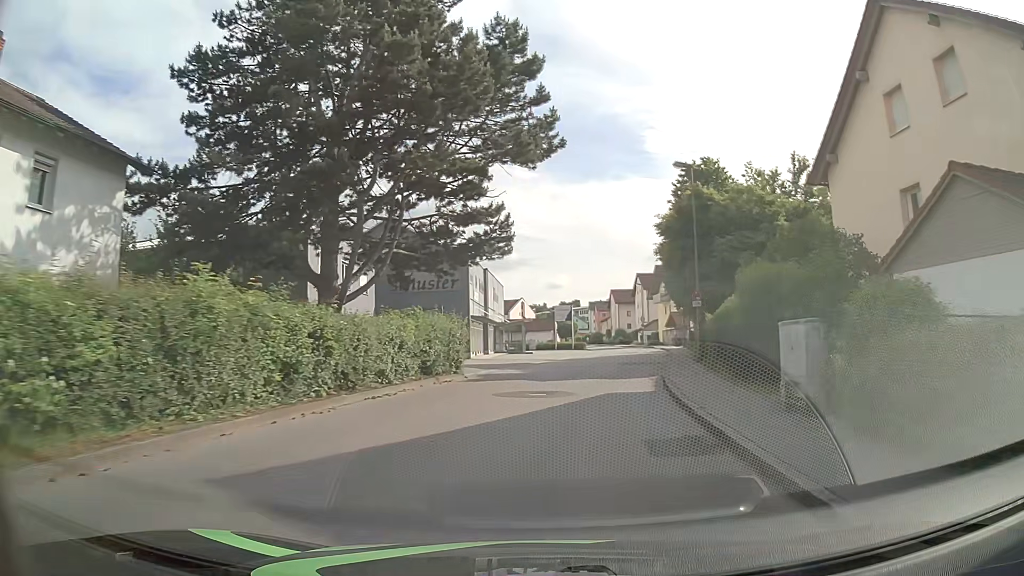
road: unclassified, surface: asphalt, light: Day
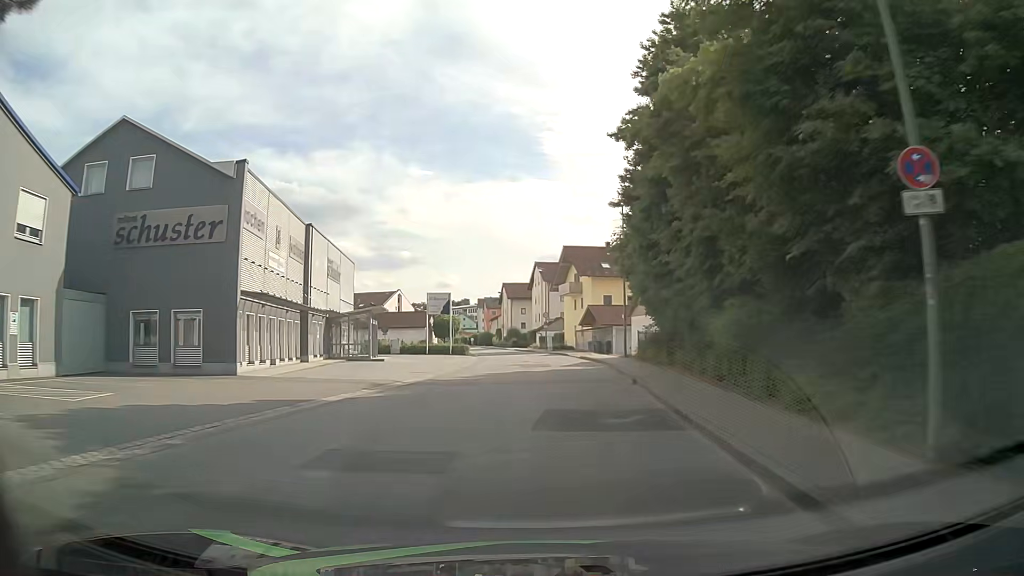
(+2.0, +21.8) m; +9°
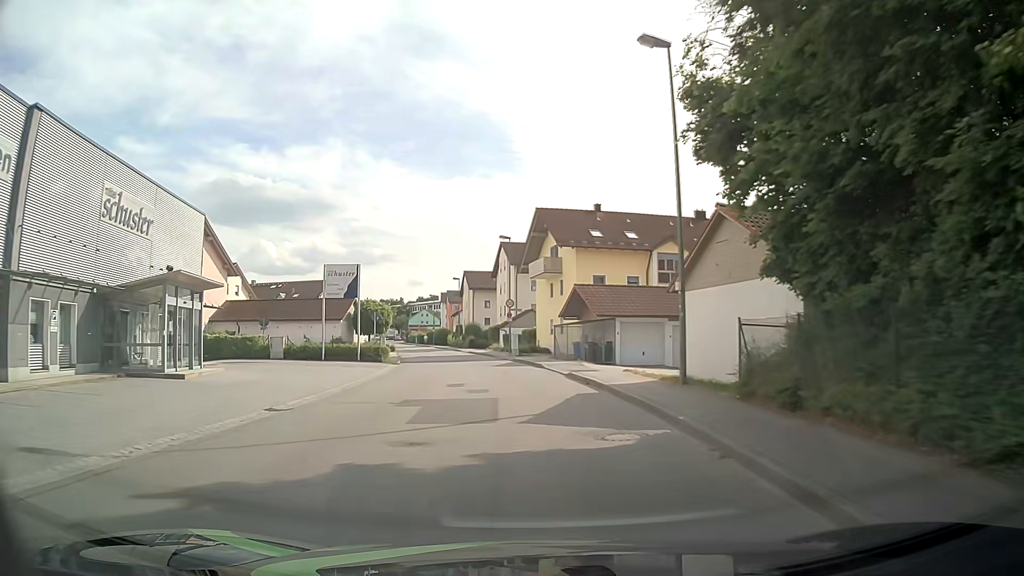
(+0.9, +20.4) m; +3°
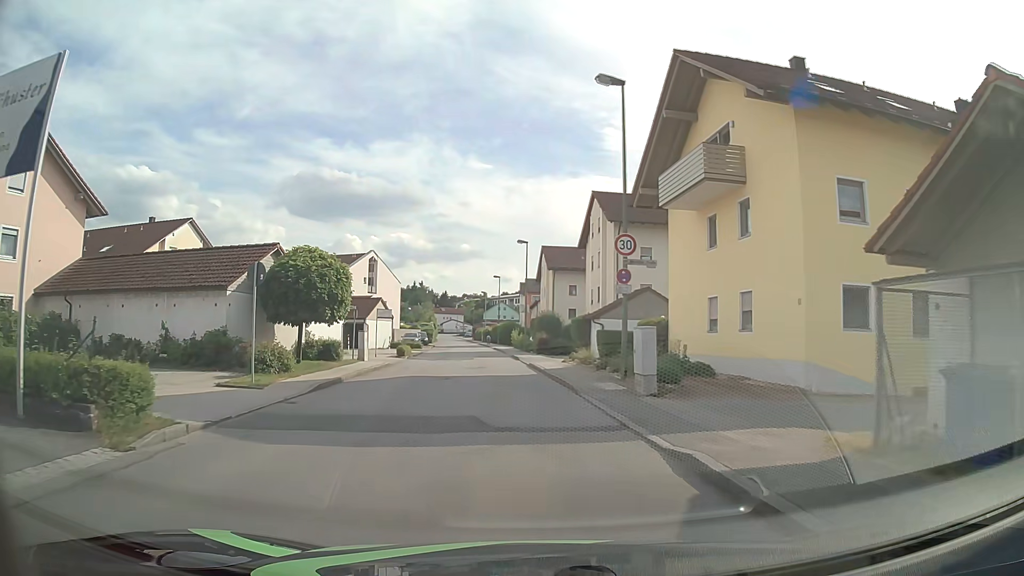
(-1.6, +29.1) m; -8°
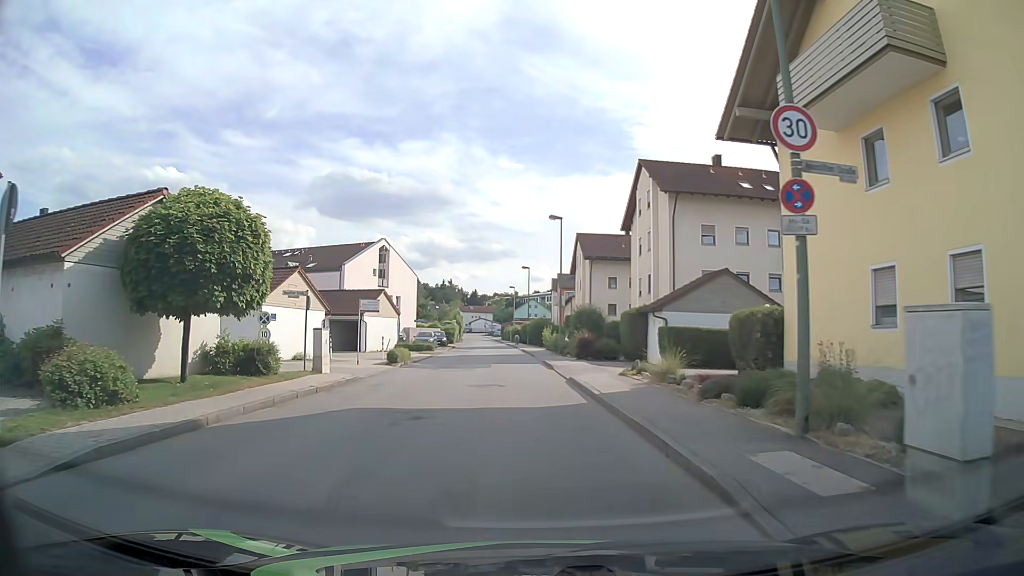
(-0.2, +10.0) m; -2°
(0, +10) (-1, +20) (-1, +30) (-2, +40) (-3, +50) (-4, +60) (-4, +70) (-5, +80) (-6, +90) (-7, +100) m
